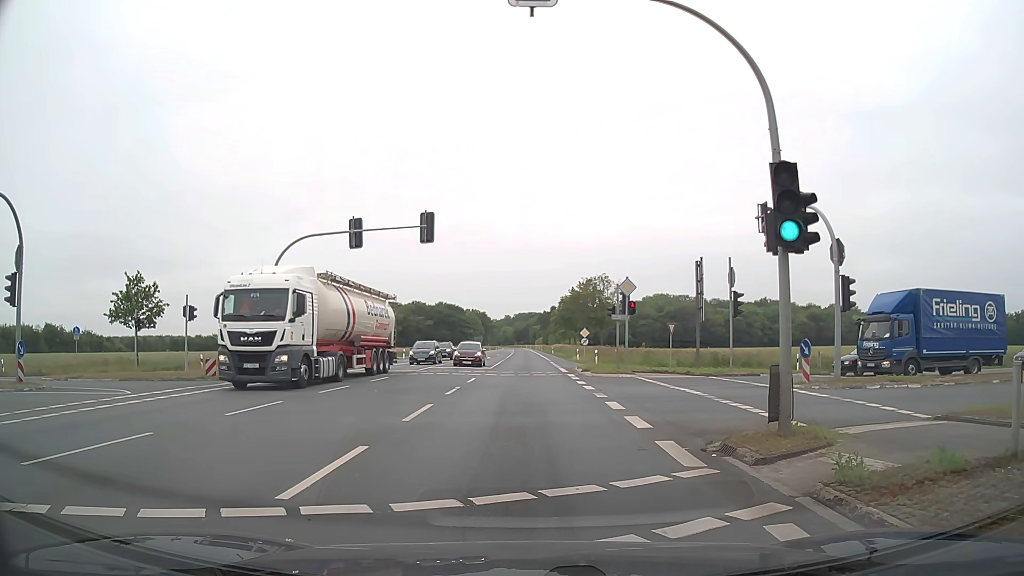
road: primary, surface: asphalt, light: Day
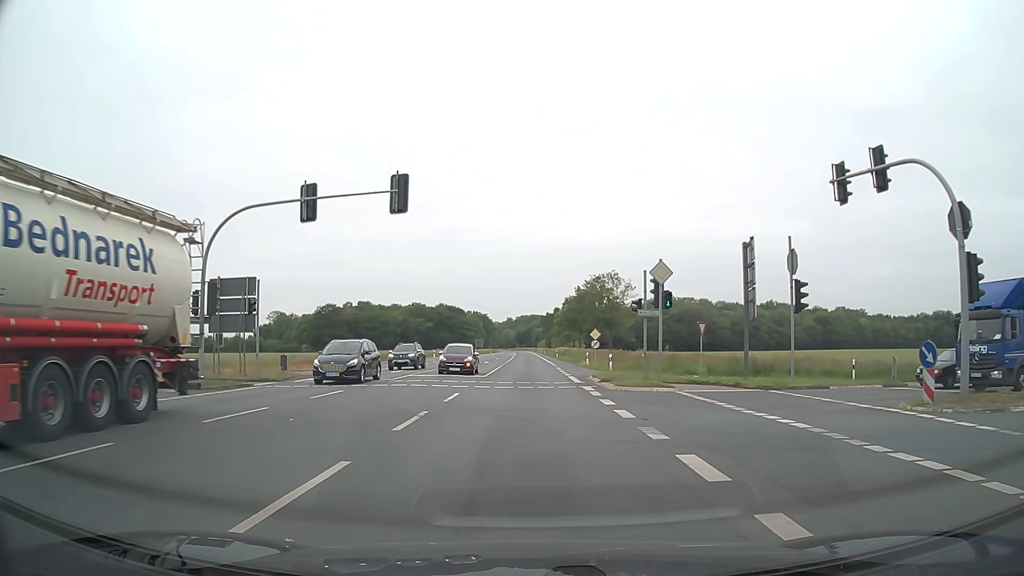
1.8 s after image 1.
(+0.1, +7.8) m; 0°
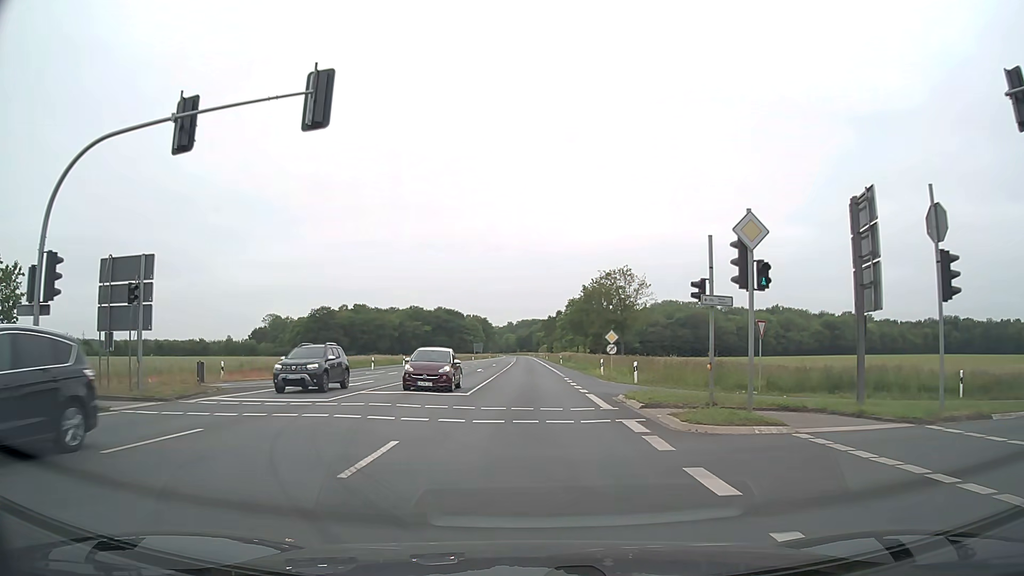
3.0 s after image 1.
(0.0, +9.9) m; 0°
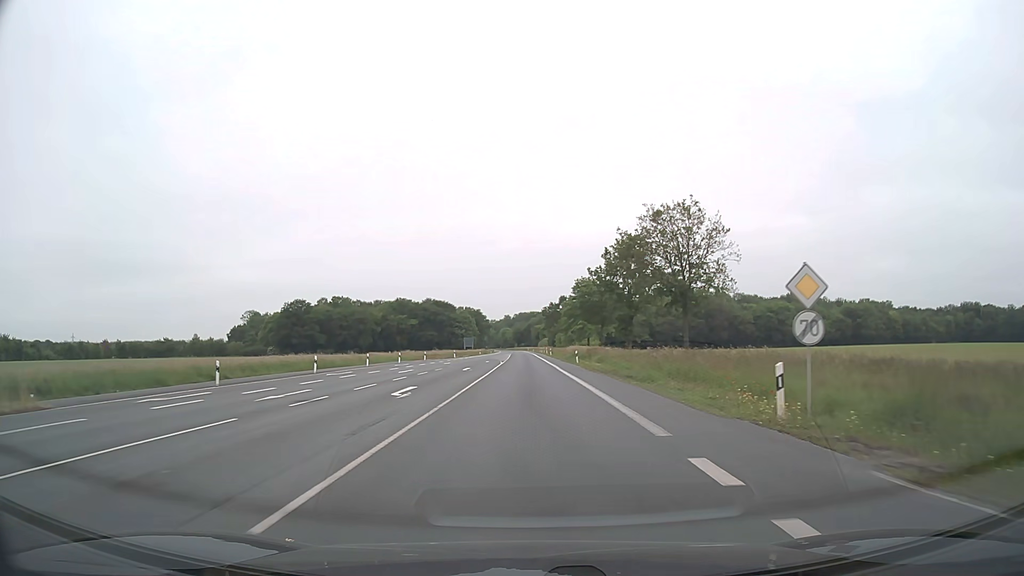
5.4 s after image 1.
(0.0, +31.0) m; 0°
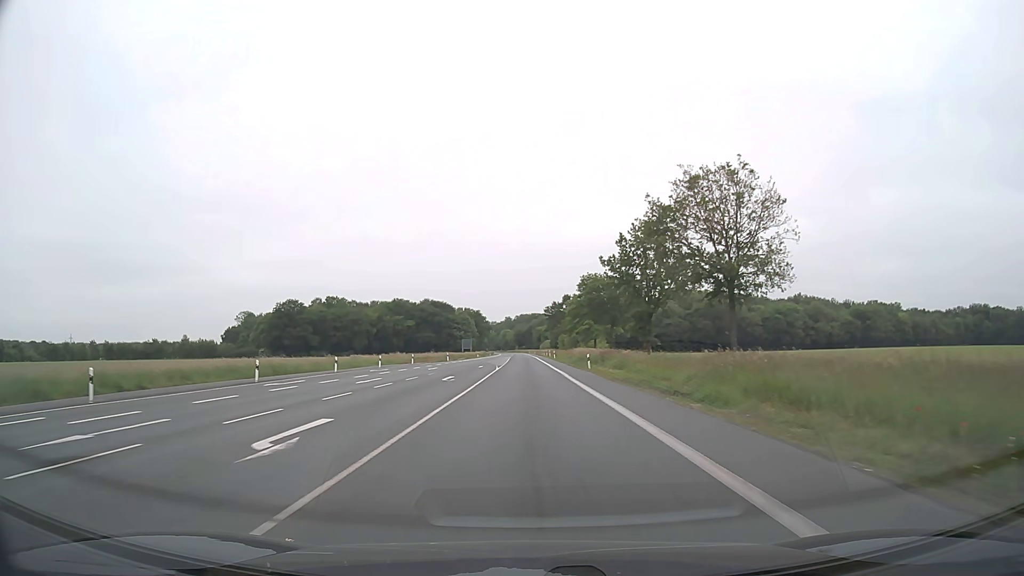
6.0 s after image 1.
(0.0, +10.0) m; 0°
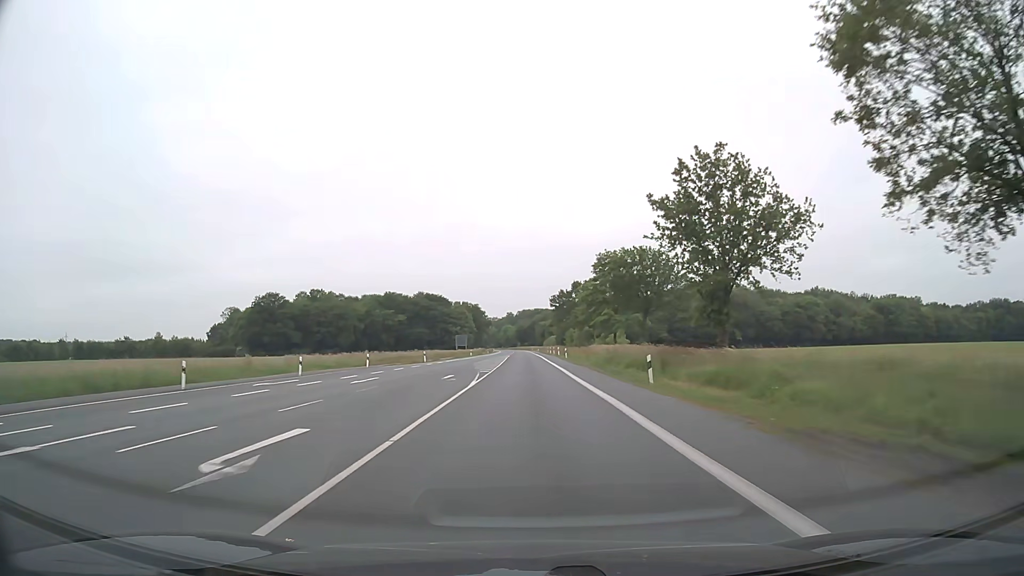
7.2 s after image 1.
(0.0, +22.5) m; 0°
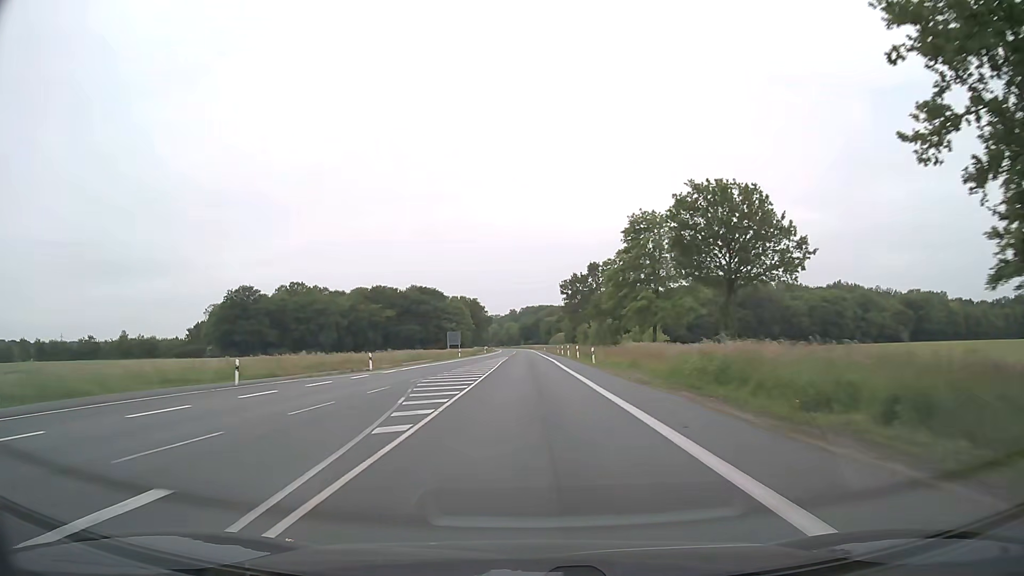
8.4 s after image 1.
(-0.1, +25.4) m; 0°
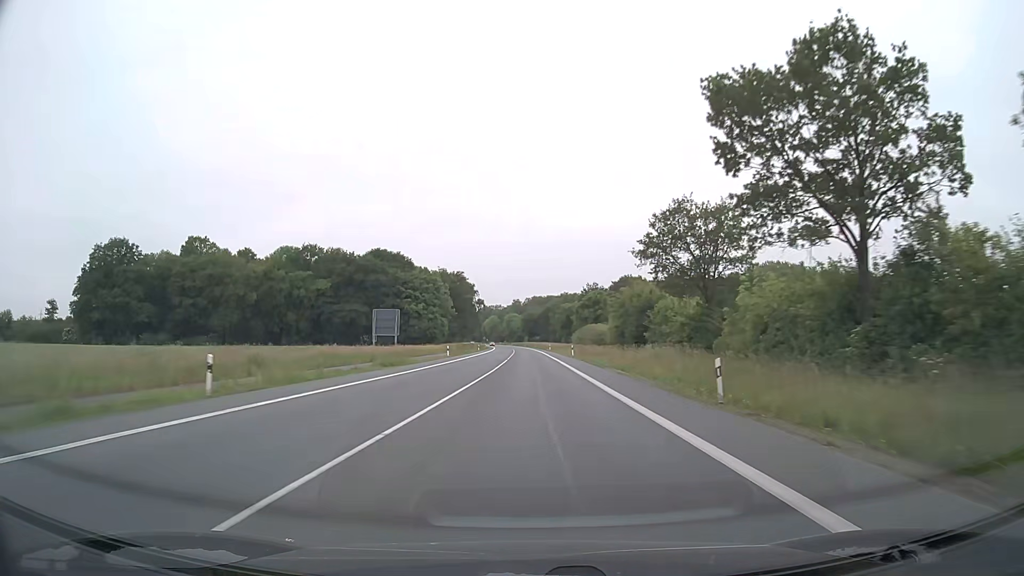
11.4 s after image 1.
(-0.9, +73.6) m; -1°
(0, +10) (0, +20) (0, +30) (0, +40) (0, +50) (0, +60) (0, +70) (0, +80) (0, +90) (0, +100) m
